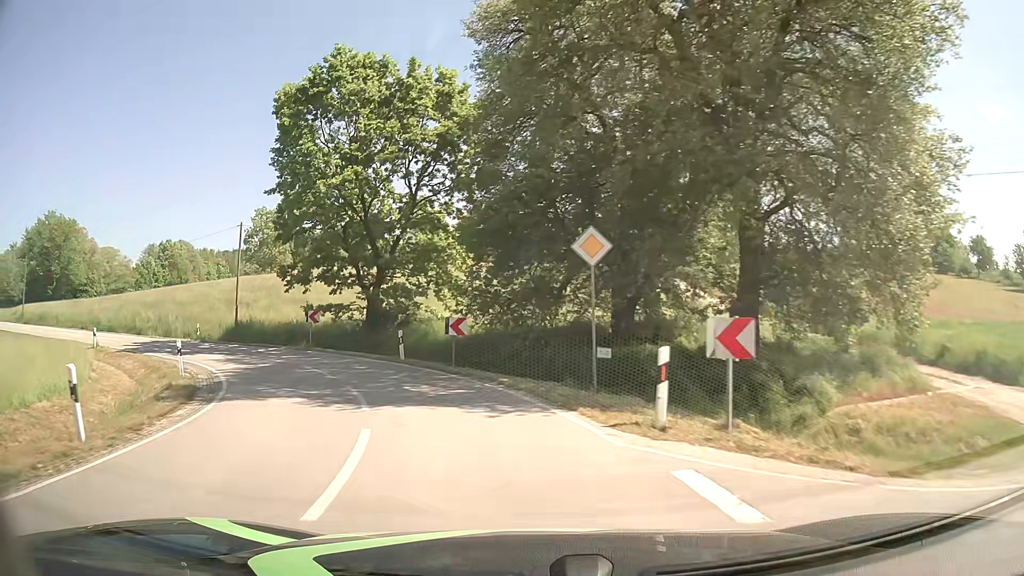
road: tertiary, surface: asphalt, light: Day
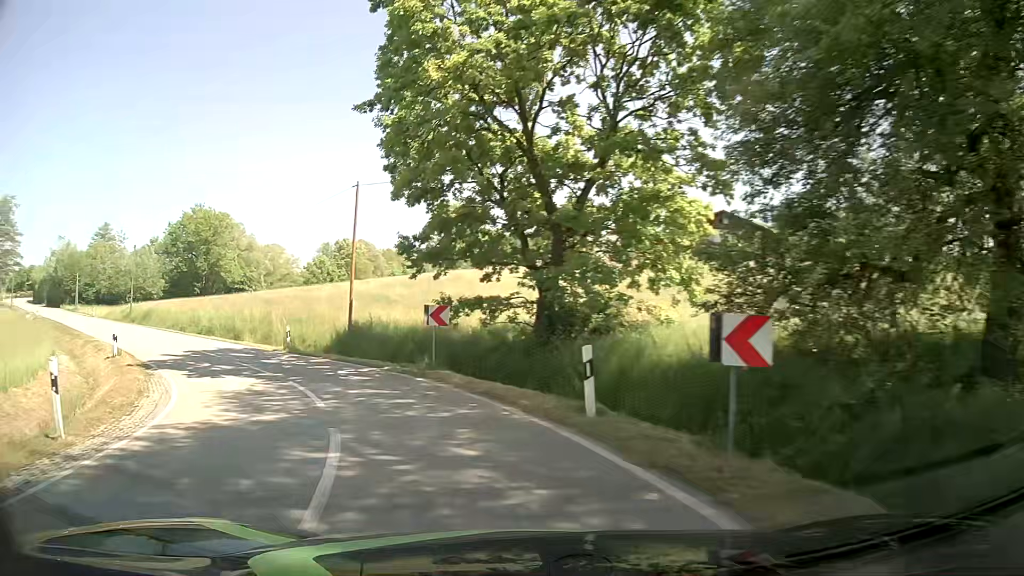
(-1.8, +12.6) m; -18°
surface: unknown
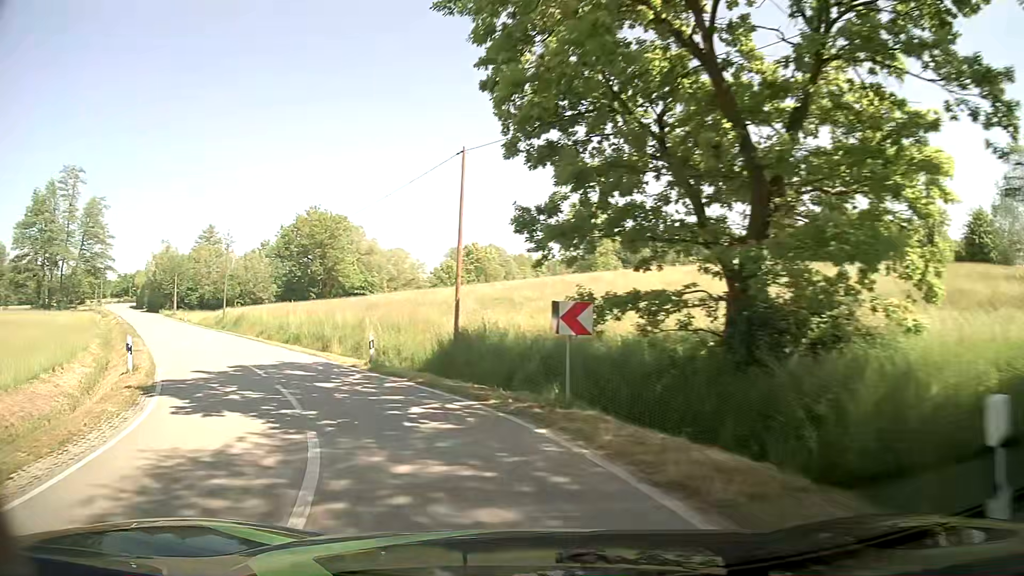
(-0.5, +6.5) m; -11°
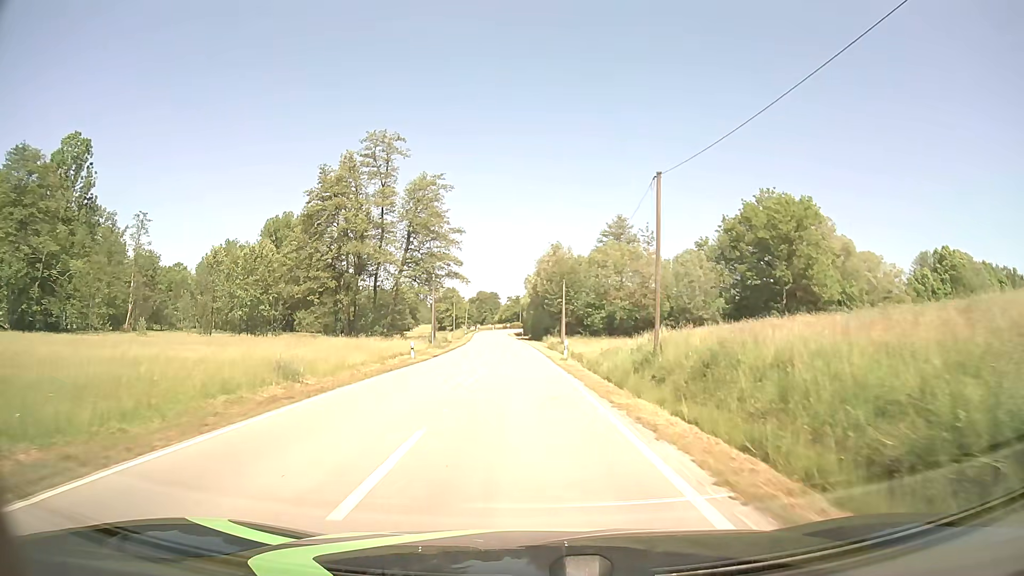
(-15.8, +32.4) m; -36°
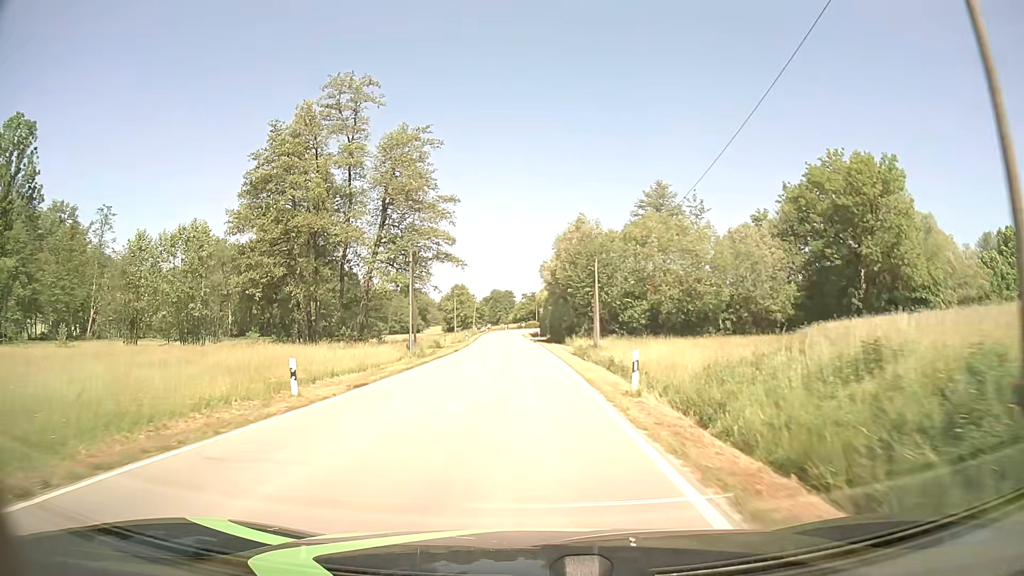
(-0.2, +18.1) m; -1°
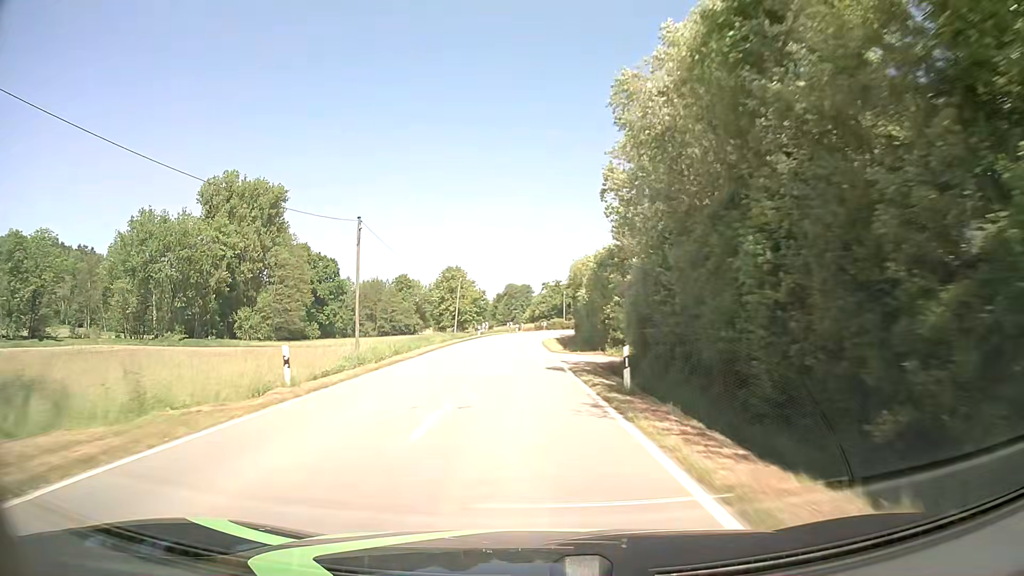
(-0.9, +51.9) m; -2°
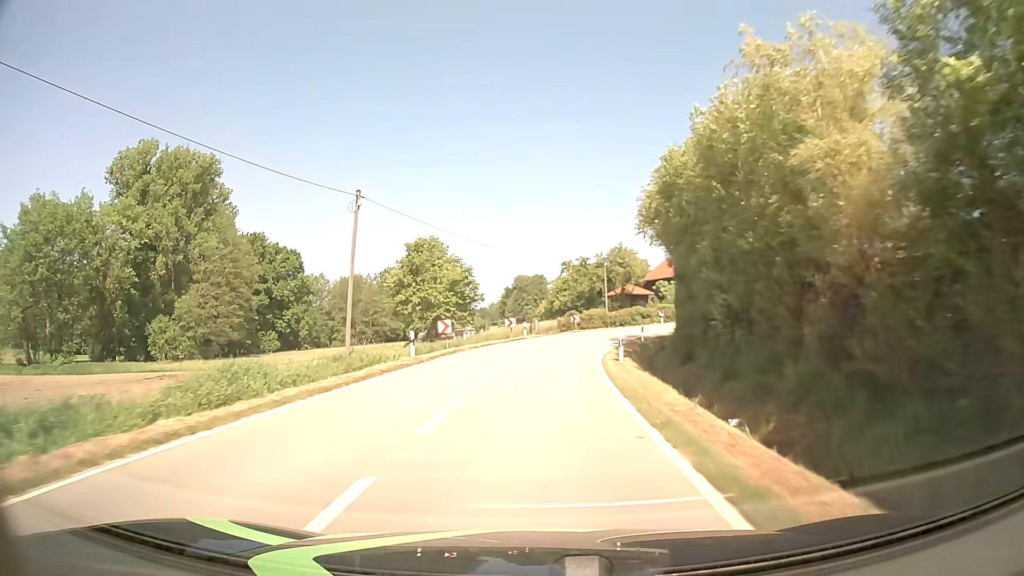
(-0.6, +42.0) m; -1°
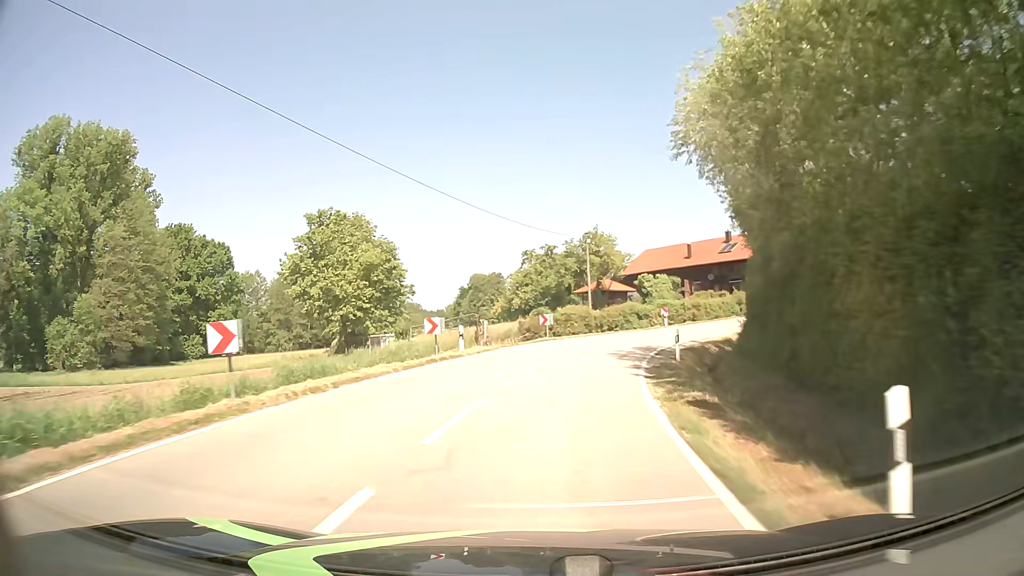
(+0.4, +18.4) m; +3°
